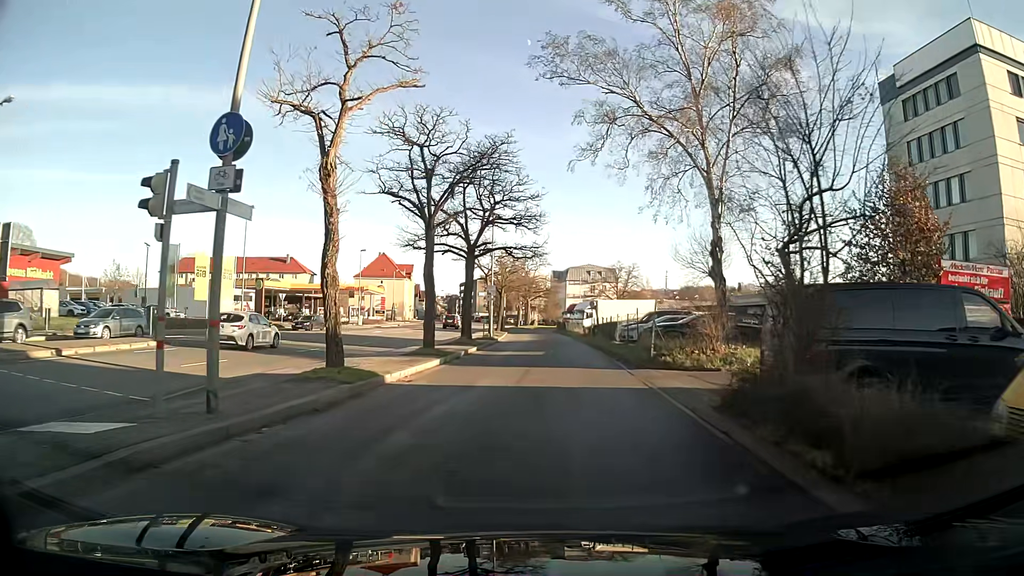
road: residential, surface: asphalt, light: Day
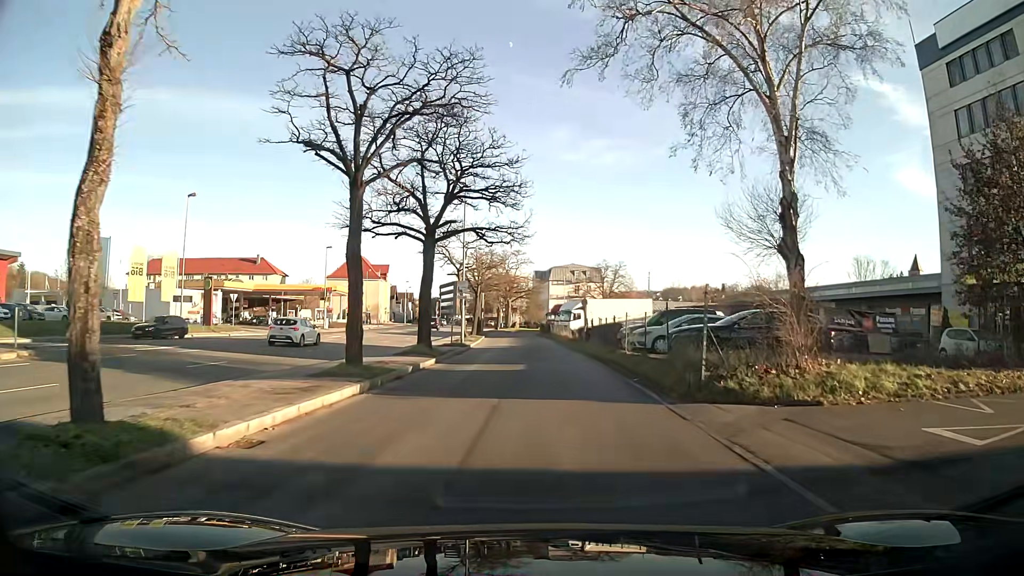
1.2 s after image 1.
(+0.1, +7.9) m; +1°
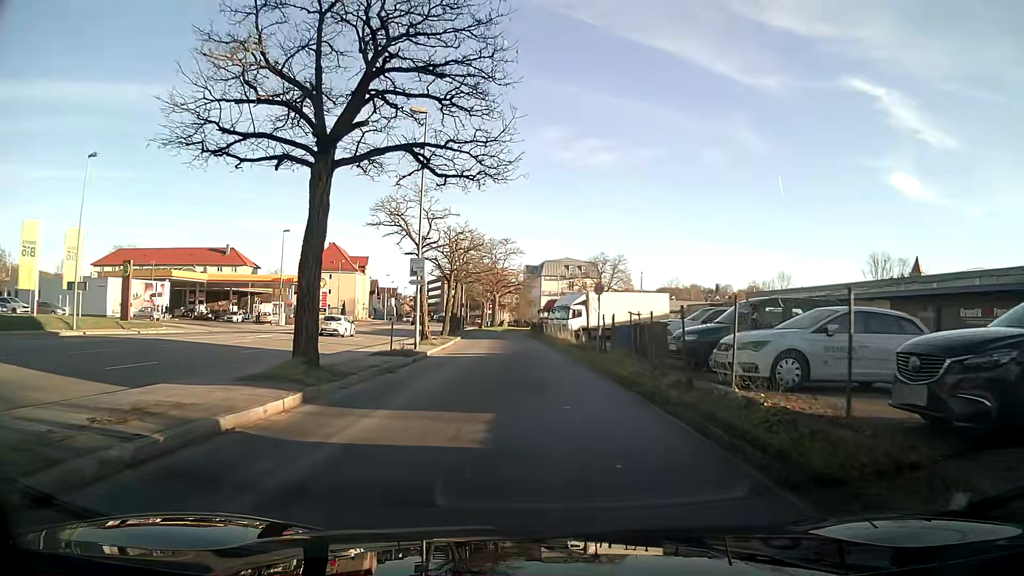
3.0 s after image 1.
(0.0, +12.6) m; -1°
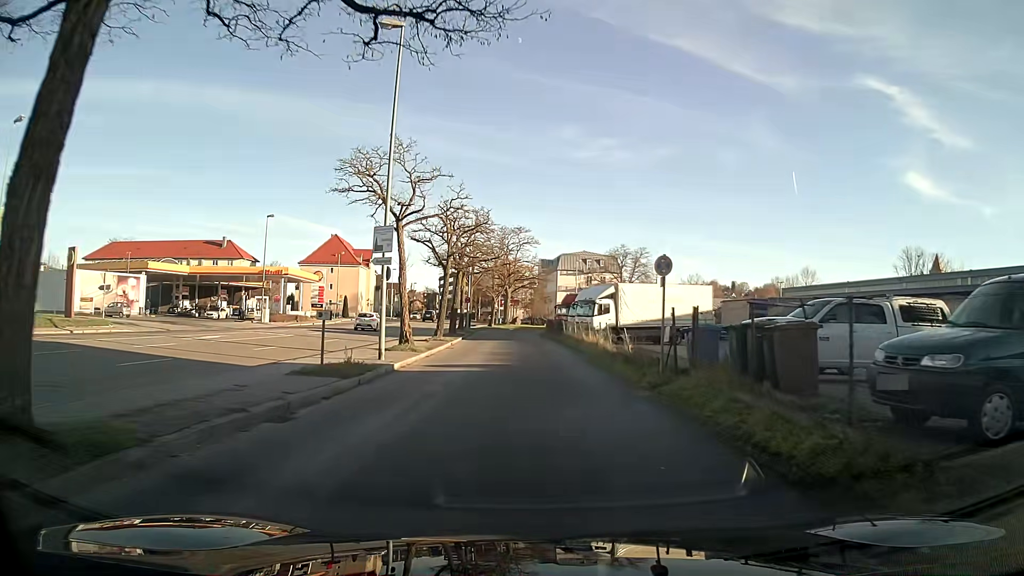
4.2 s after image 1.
(-0.1, +8.9) m; -1°
